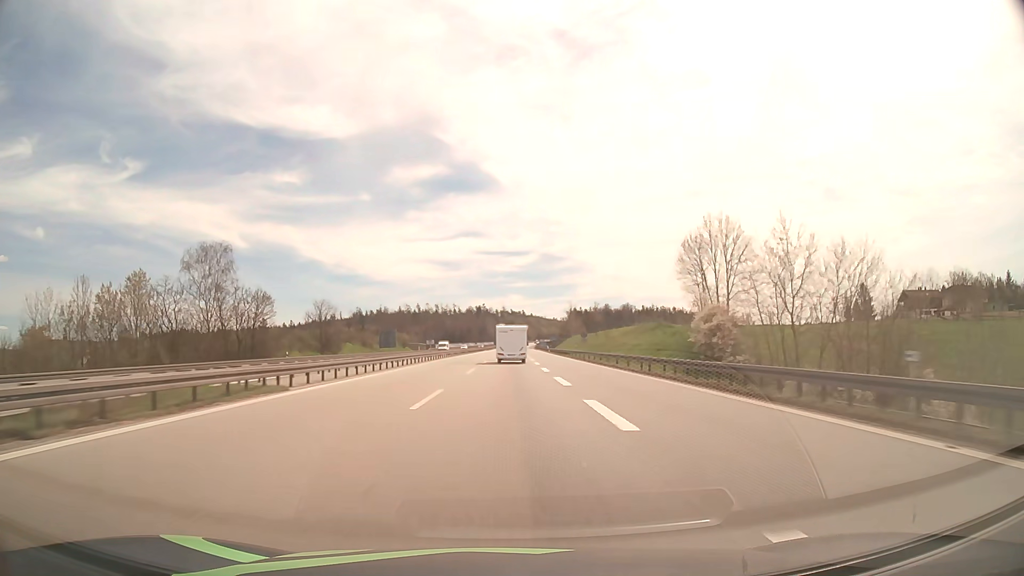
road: motorway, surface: asphalt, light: Day
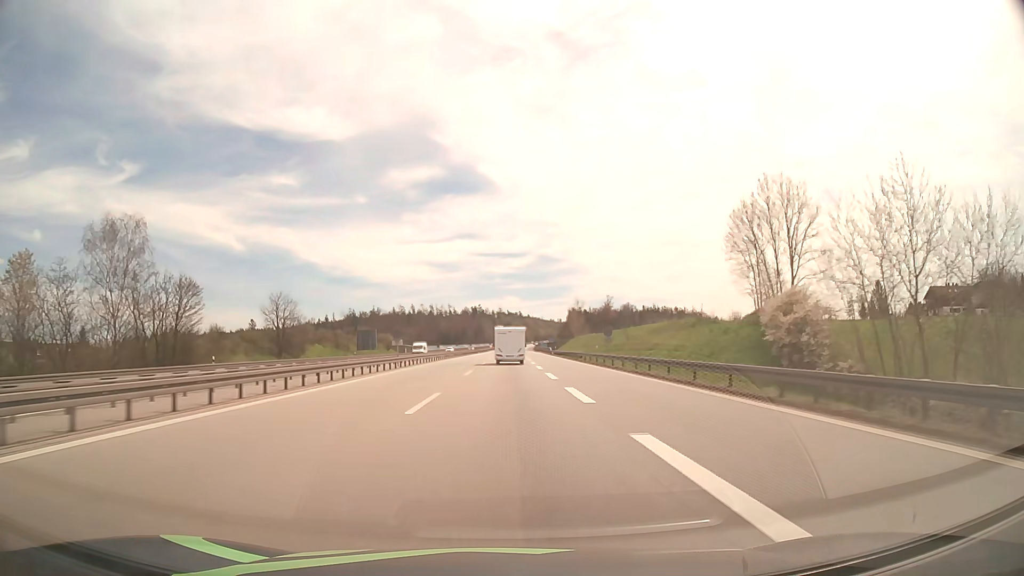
(+0.1, +18.4) m; 0°
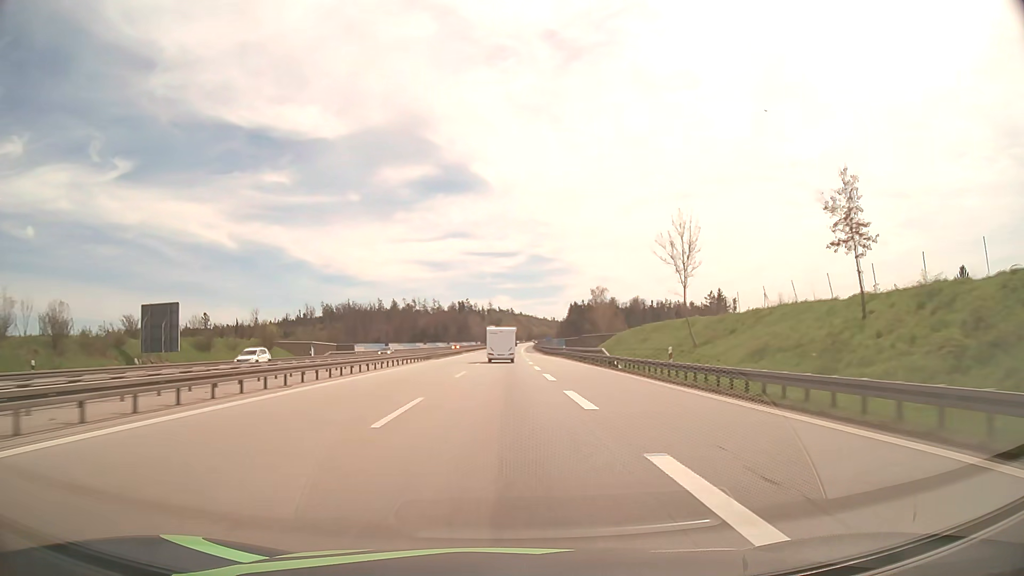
(+0.5, +73.5) m; +1°
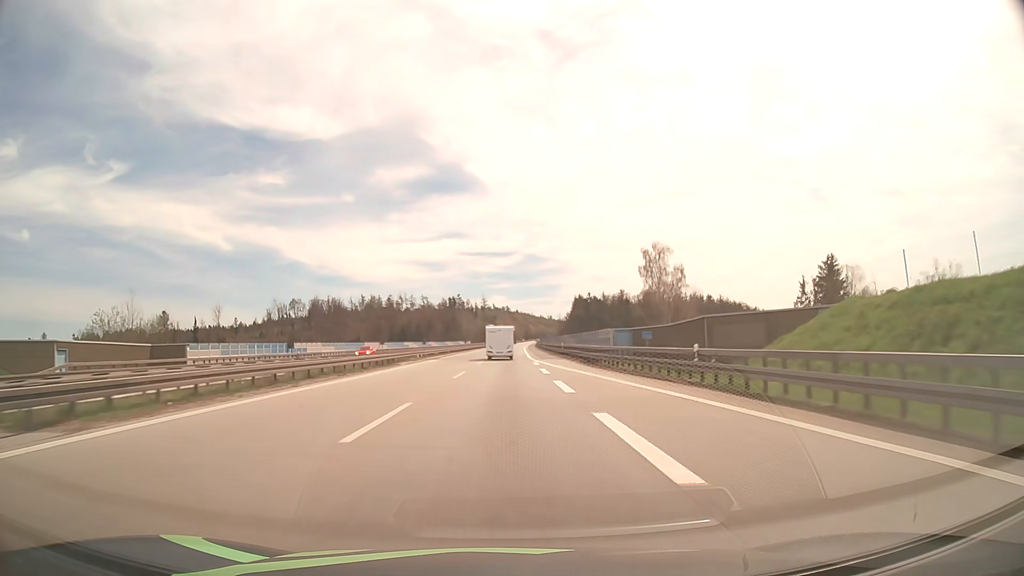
(+0.2, +55.0) m; 0°
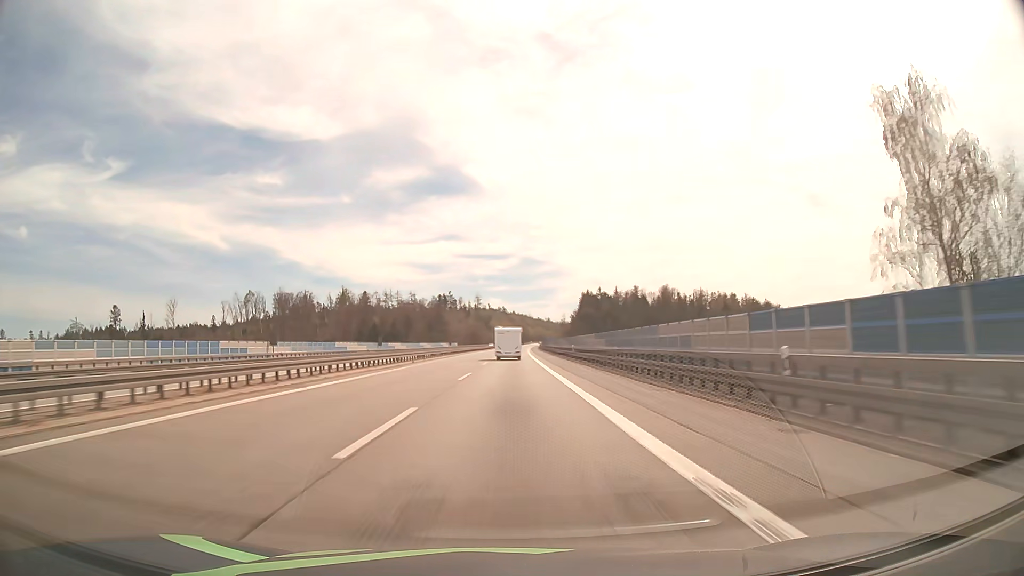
(+0.1, +55.0) m; 0°
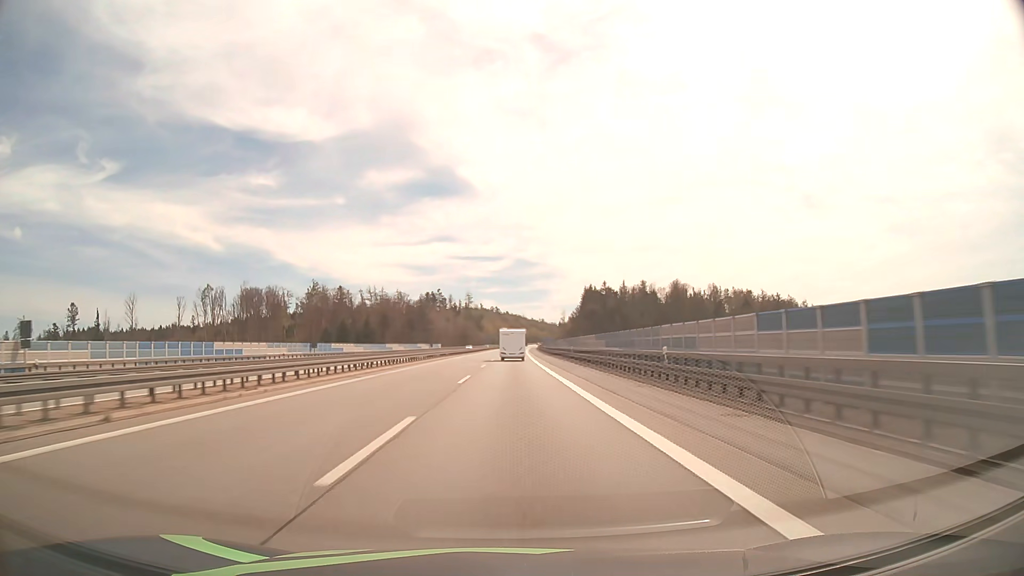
(+0.2, +36.6) m; +1°
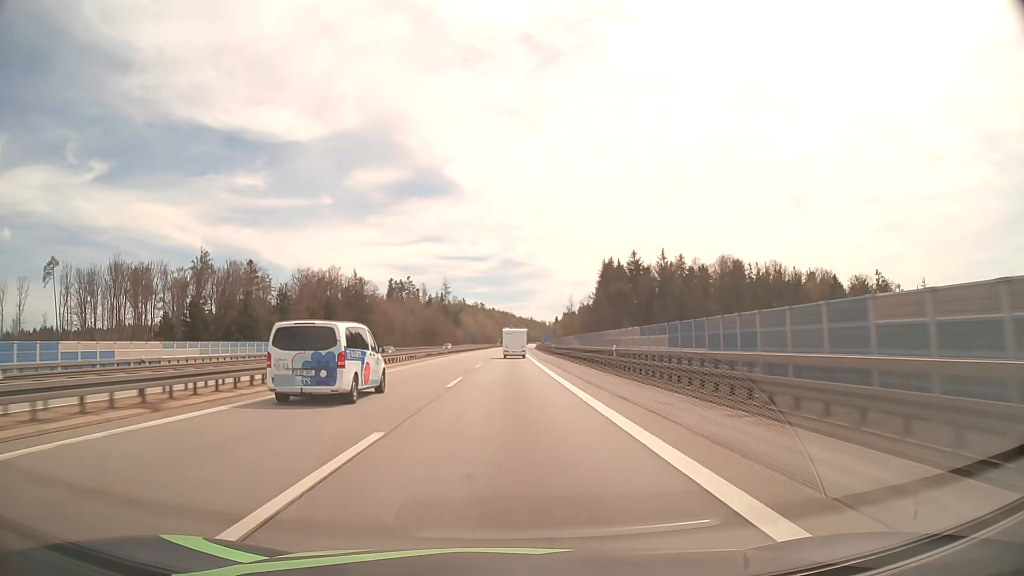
(+1.1, +90.9) m; +1°
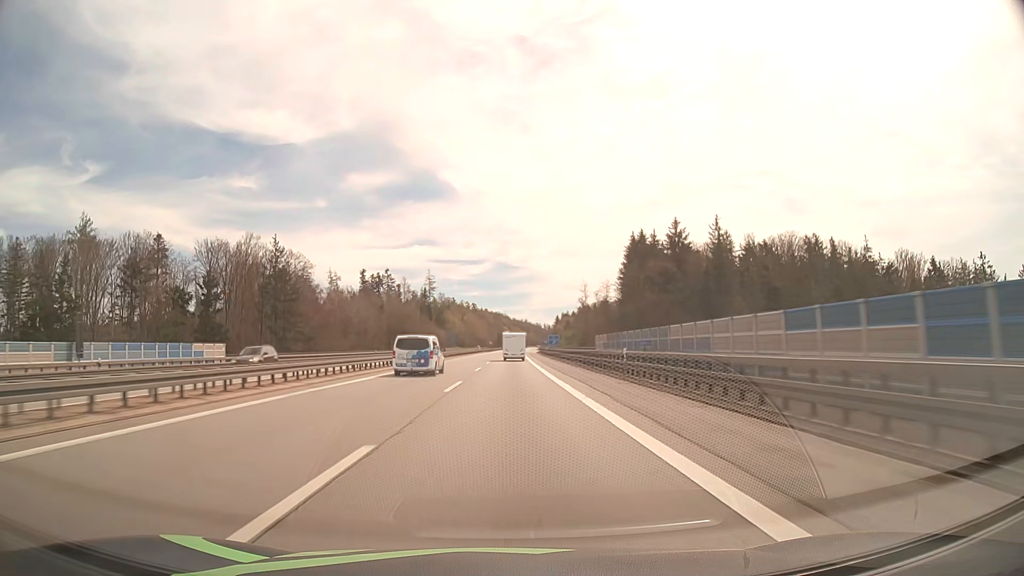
(+0.2, +54.2) m; +1°
(0, +10) (0, +20) (0, +30) (0, +40) (0, +50) (0, +60) (0, +70) (+1, +80) (+1, +90) (+1, +100) m
